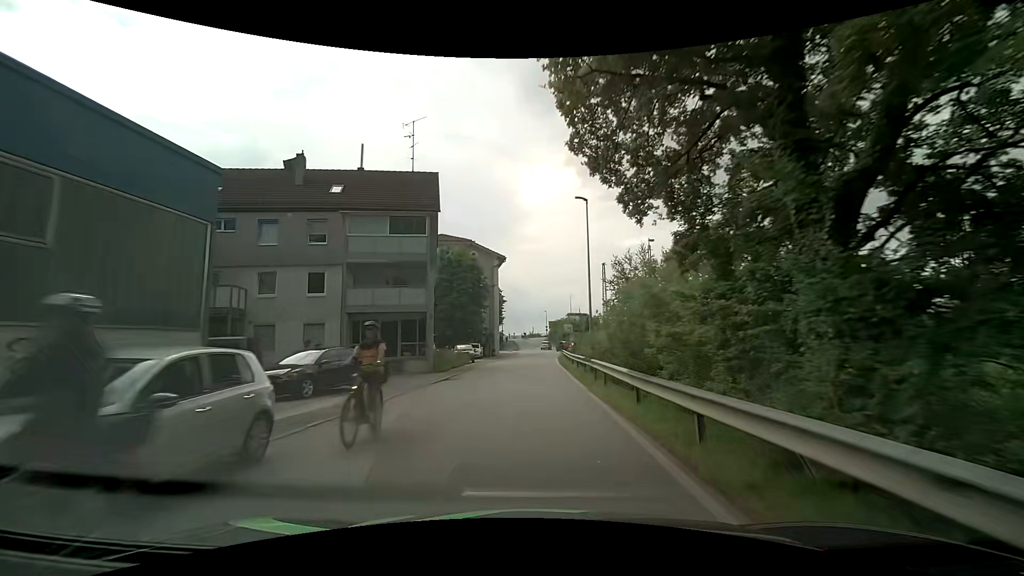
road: residential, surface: asphalt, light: Day
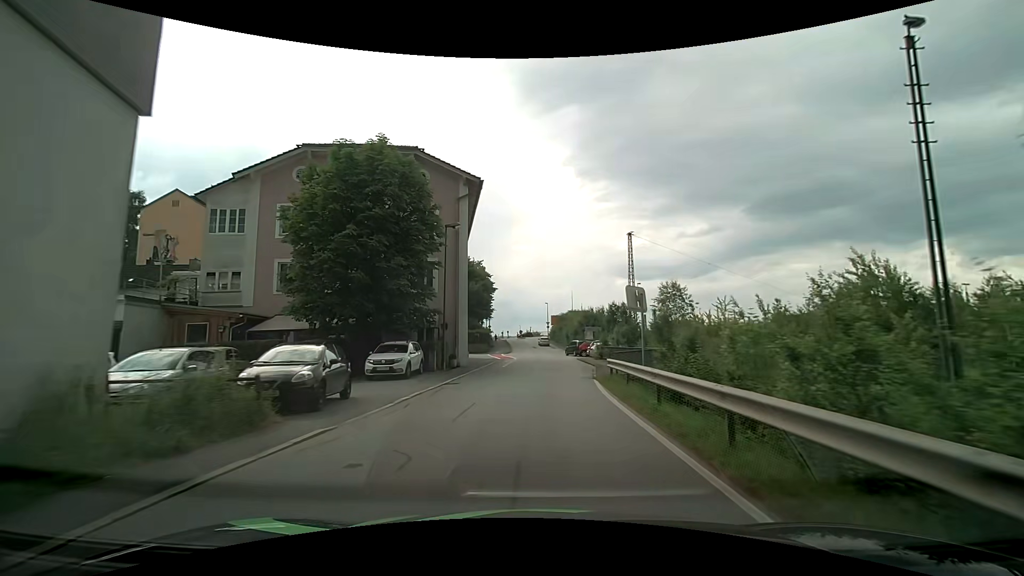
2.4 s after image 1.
(-0.4, +28.1) m; 0°
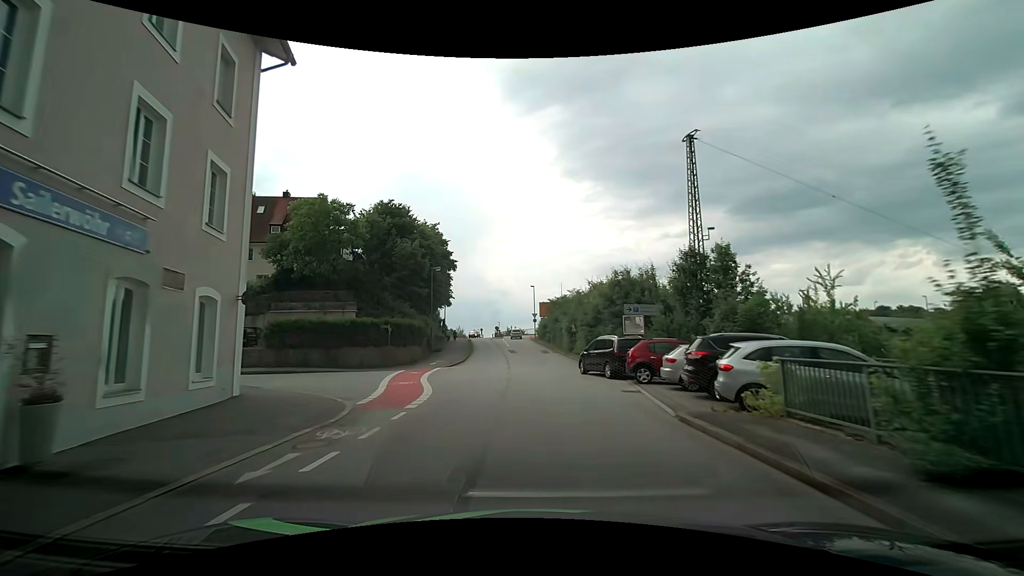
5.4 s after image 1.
(+1.0, +34.5) m; +2°
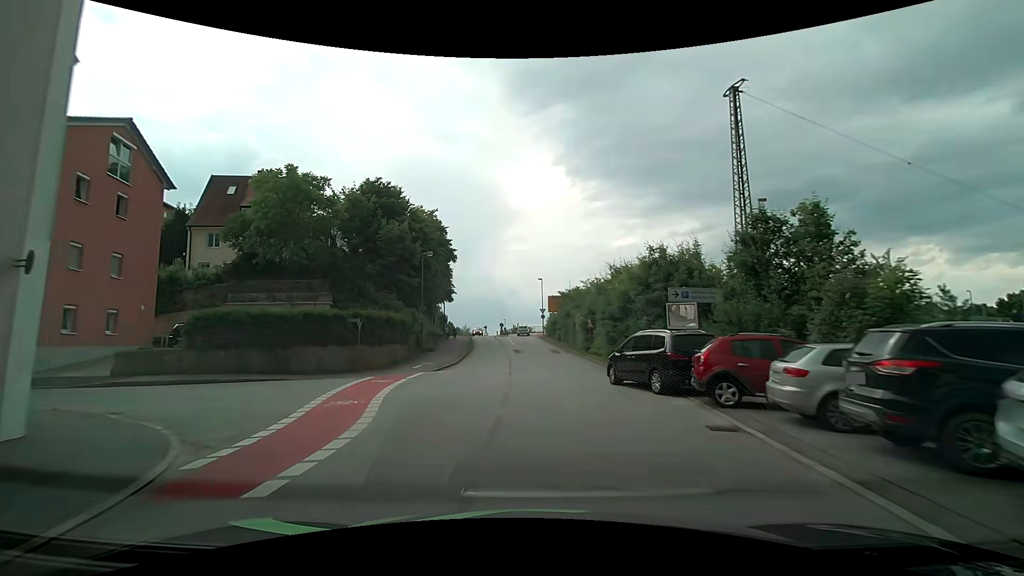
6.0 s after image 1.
(-0.1, +6.8) m; -1°
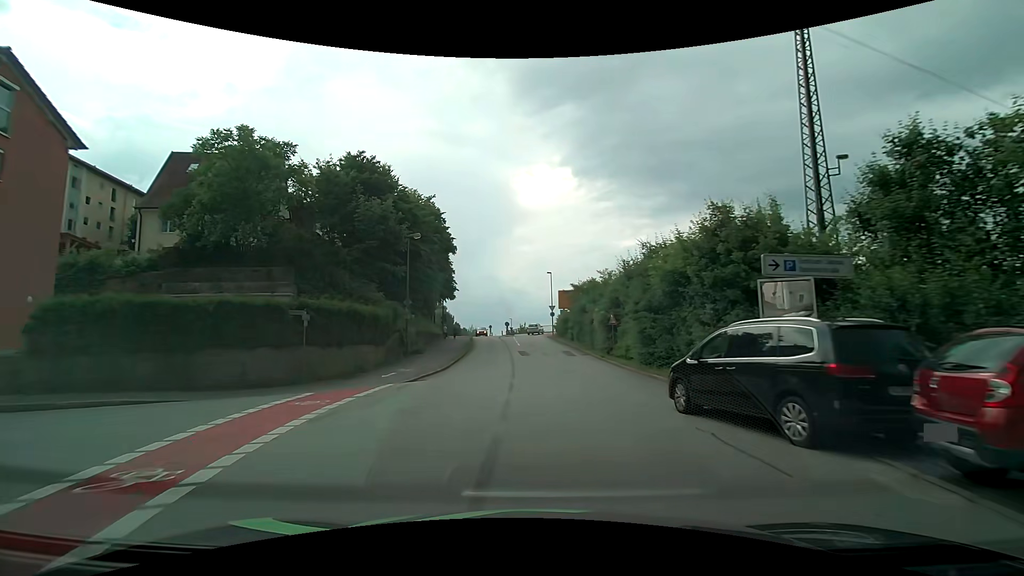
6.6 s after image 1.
(0.0, +6.7) m; -1°
(0, +10) (0, +20) (+1, +30) (+1, +40) (0, +50) (0, +60) (0, +70) (+2, +80) (+1, +89) (-6, +96) m
